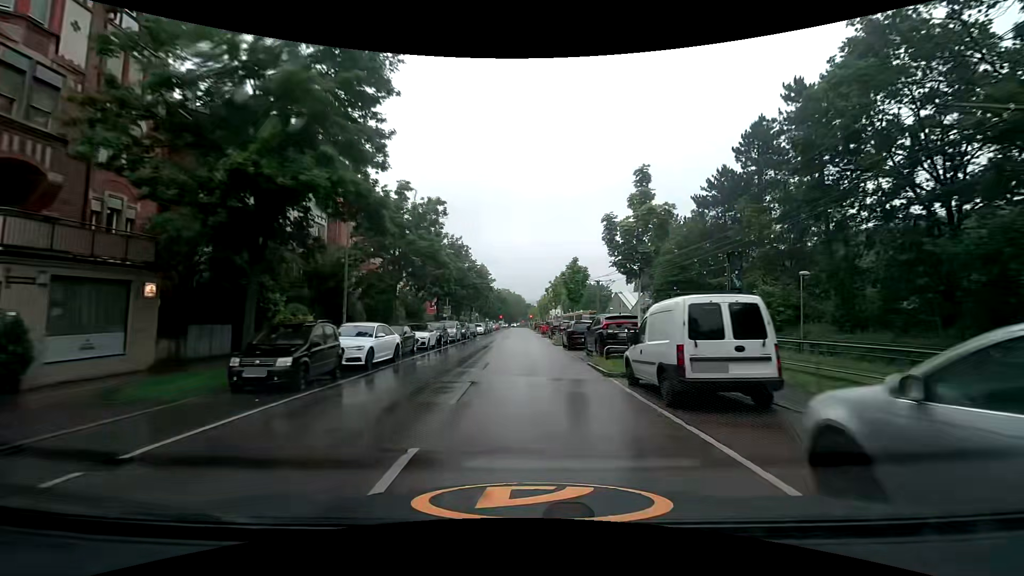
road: secondary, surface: asphalt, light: Day
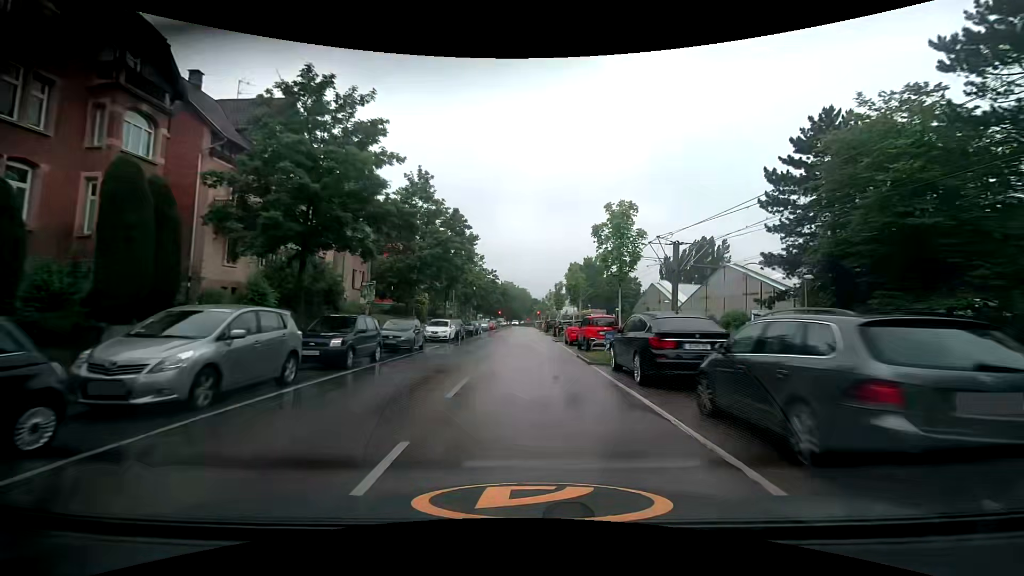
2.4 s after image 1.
(-0.3, +30.1) m; -1°
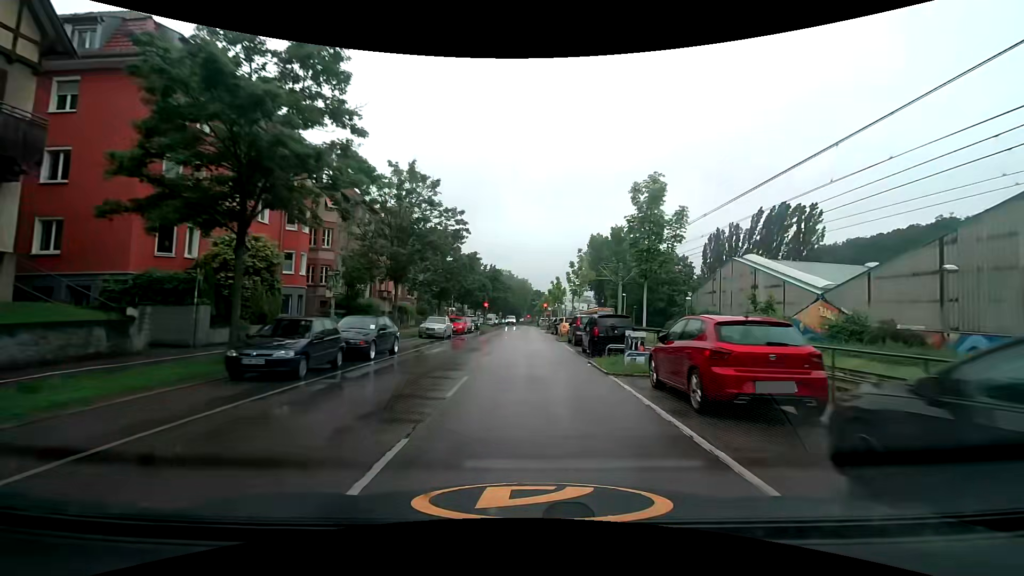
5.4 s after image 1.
(-0.1, +36.2) m; 0°
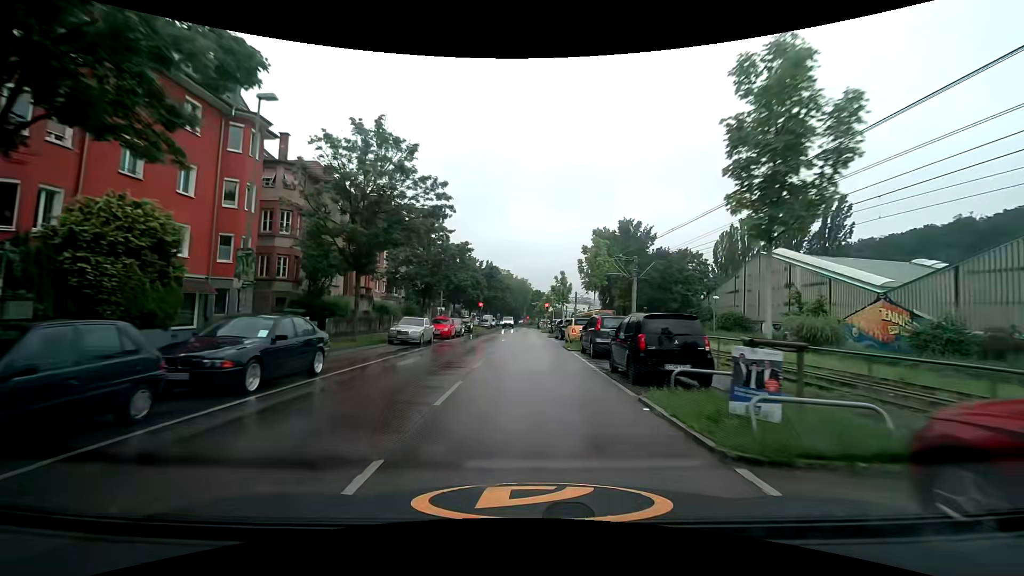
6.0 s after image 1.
(0.0, +6.9) m; 0°
